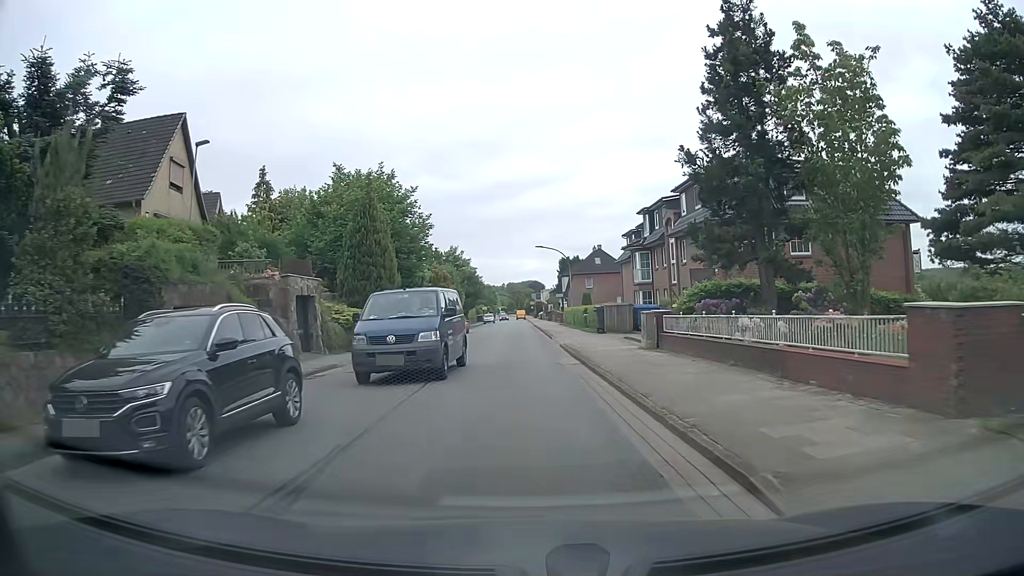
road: tertiary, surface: asphalt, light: Day
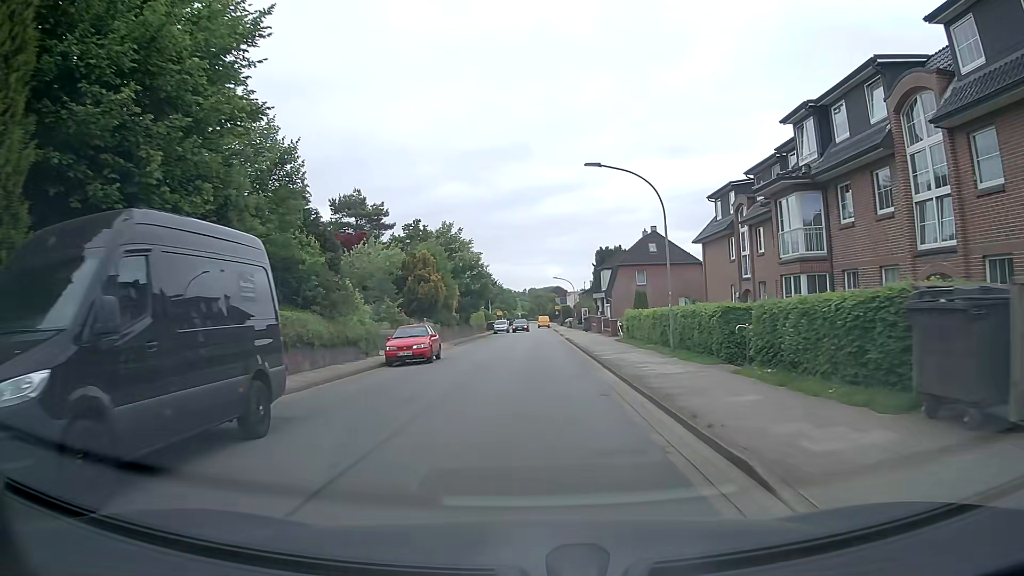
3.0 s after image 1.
(-0.3, +27.8) m; -1°
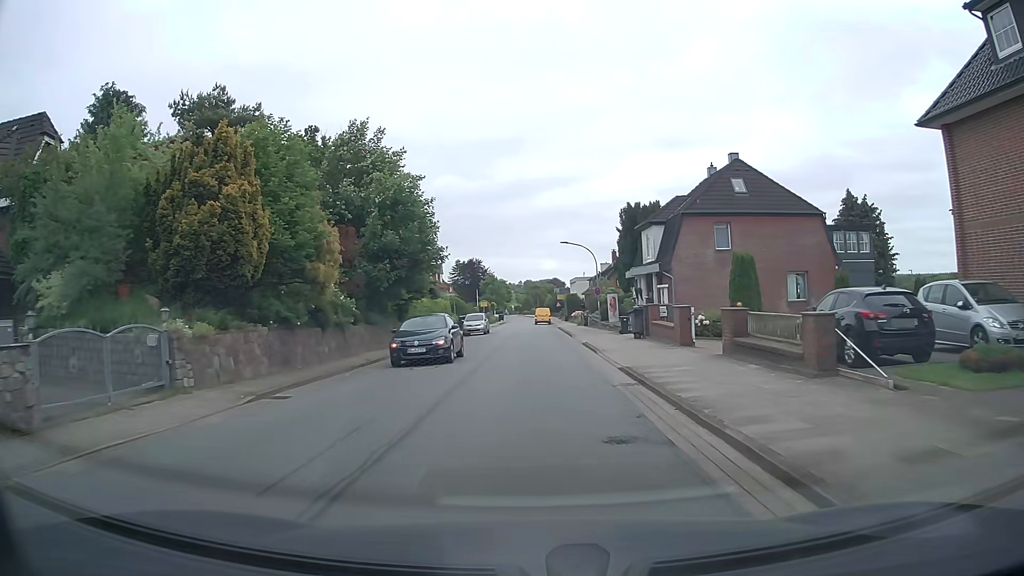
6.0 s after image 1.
(+0.1, +31.0) m; 0°
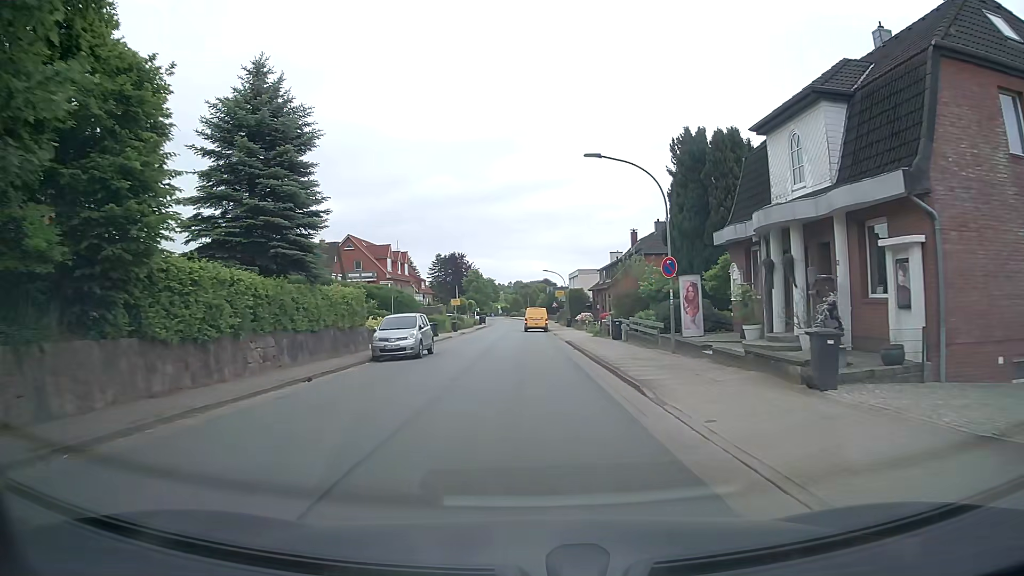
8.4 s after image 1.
(+0.3, +25.5) m; +1°
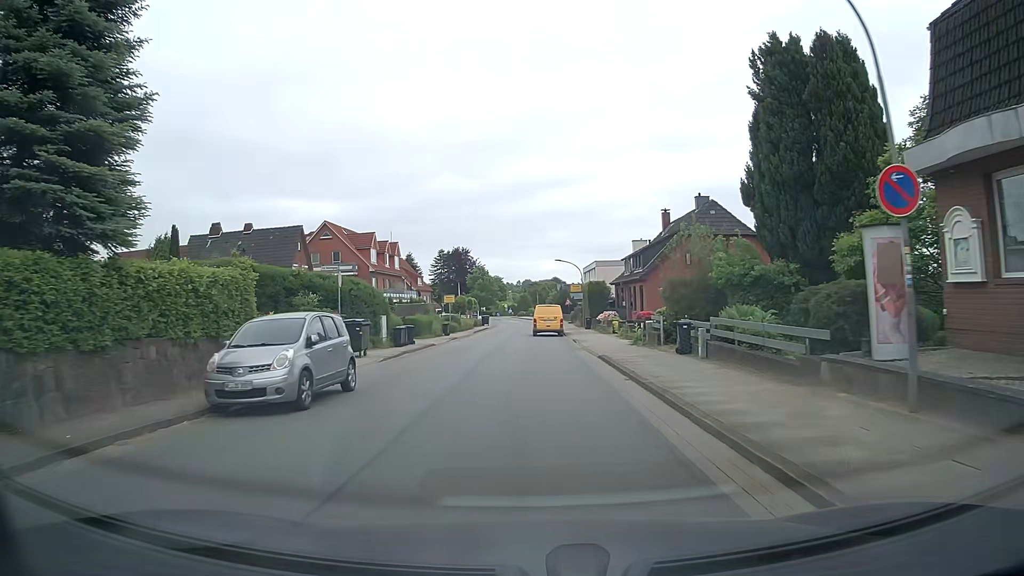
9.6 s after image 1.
(-0.1, +12.6) m; -1°
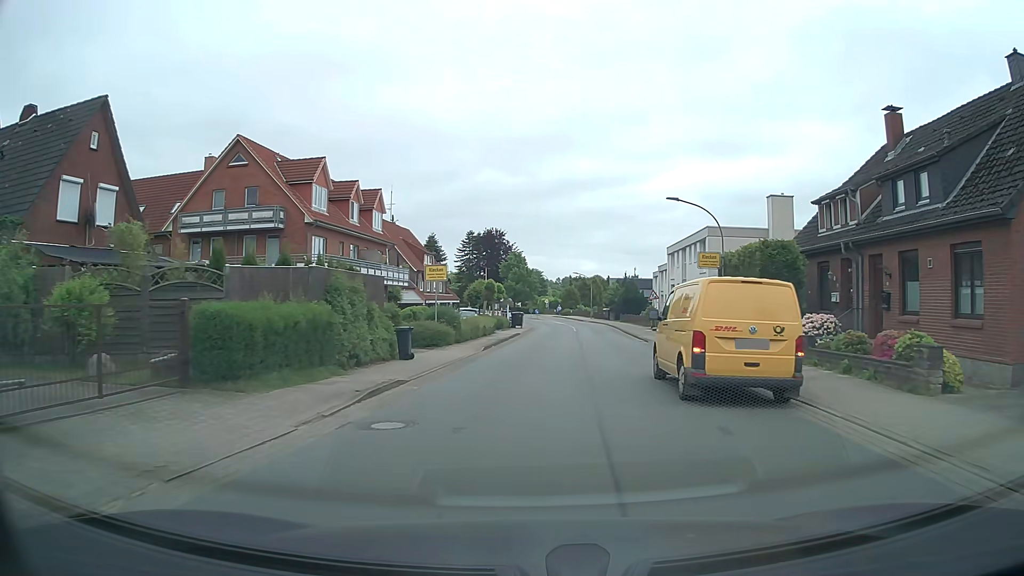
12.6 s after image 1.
(-1.5, +31.5) m; -3°
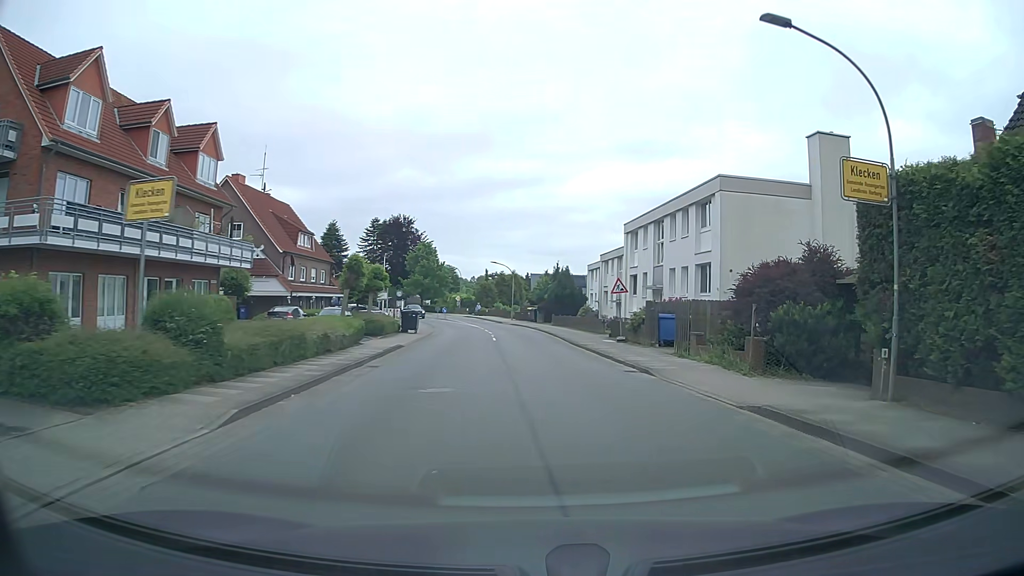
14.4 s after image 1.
(+0.7, +17.6) m; +8°
